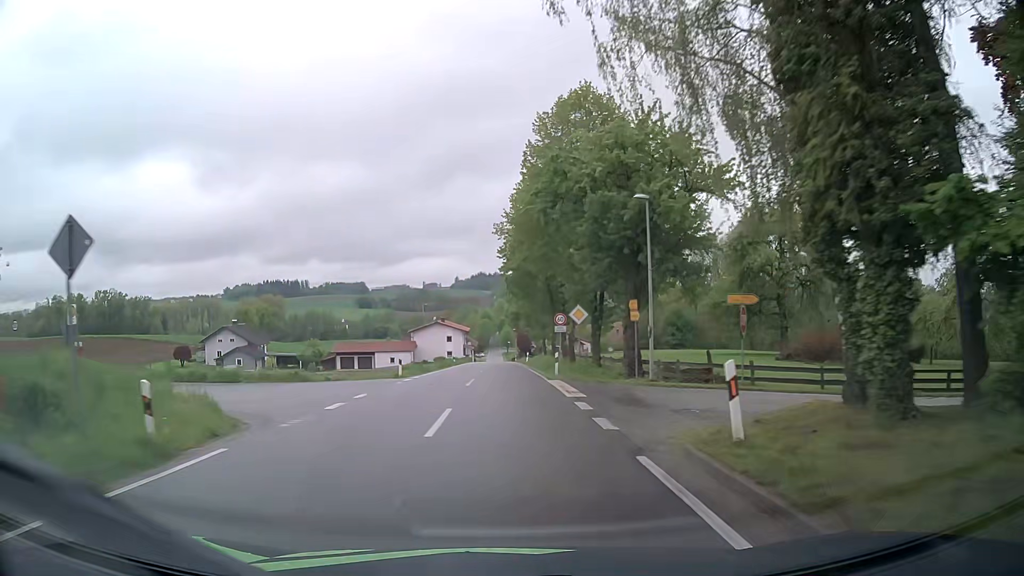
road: tertiary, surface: asphalt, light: Day
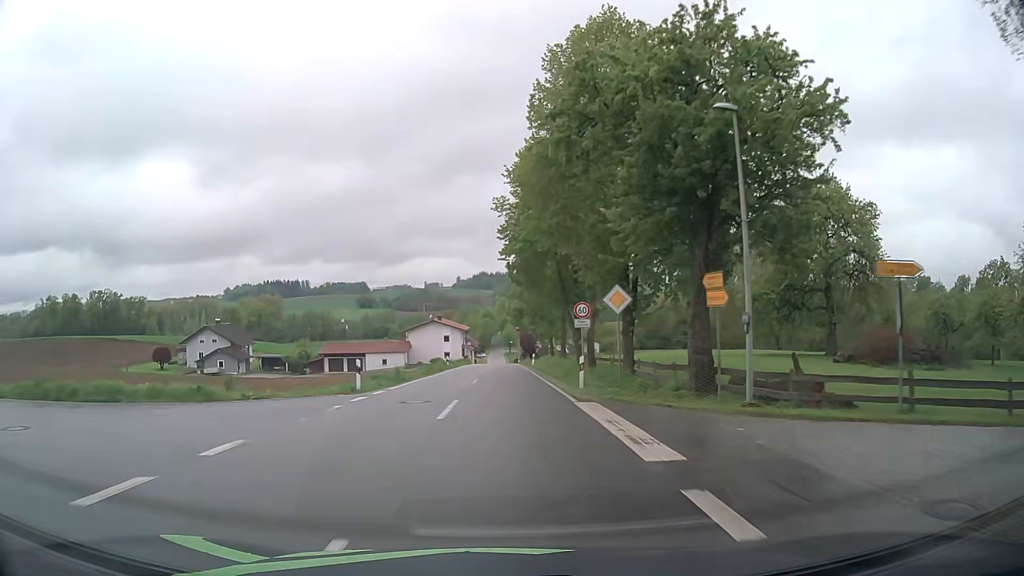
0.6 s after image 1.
(-0.1, +9.2) m; 0°
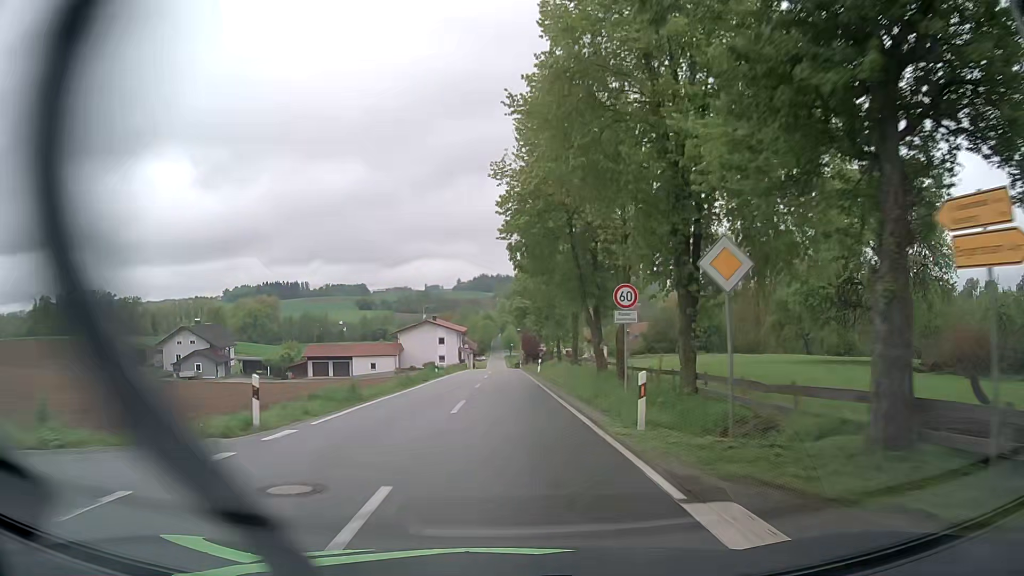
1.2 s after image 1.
(0.0, +9.2) m; 0°
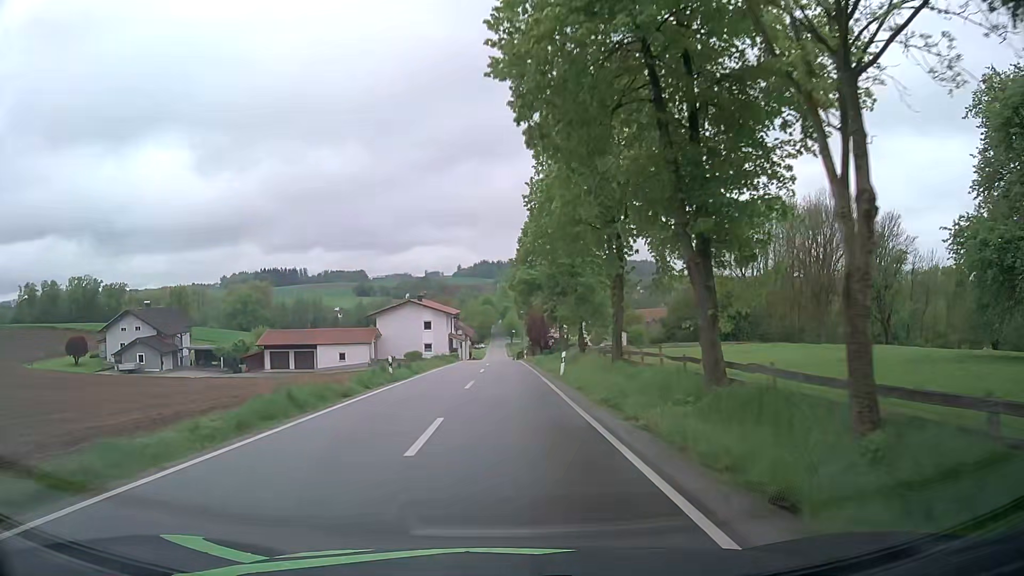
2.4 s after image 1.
(-0.1, +18.4) m; 0°
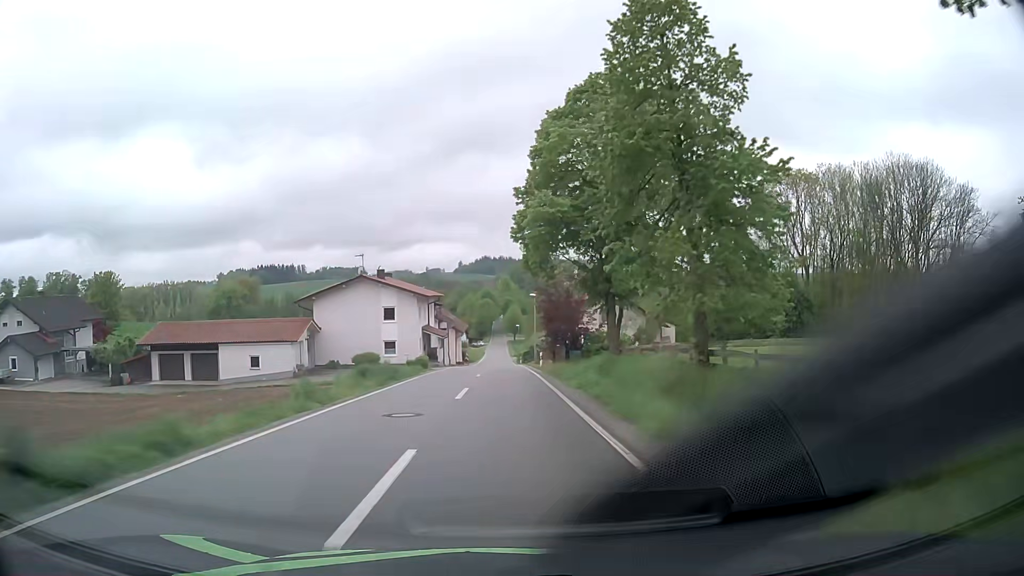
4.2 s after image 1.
(-0.1, +27.7) m; 0°
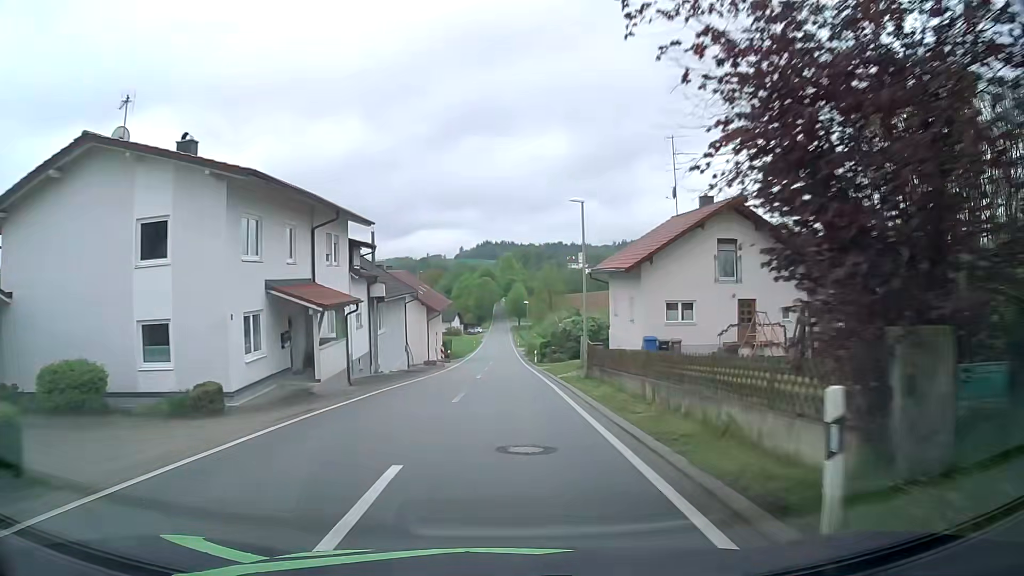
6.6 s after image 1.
(0.0, +36.9) m; 0°
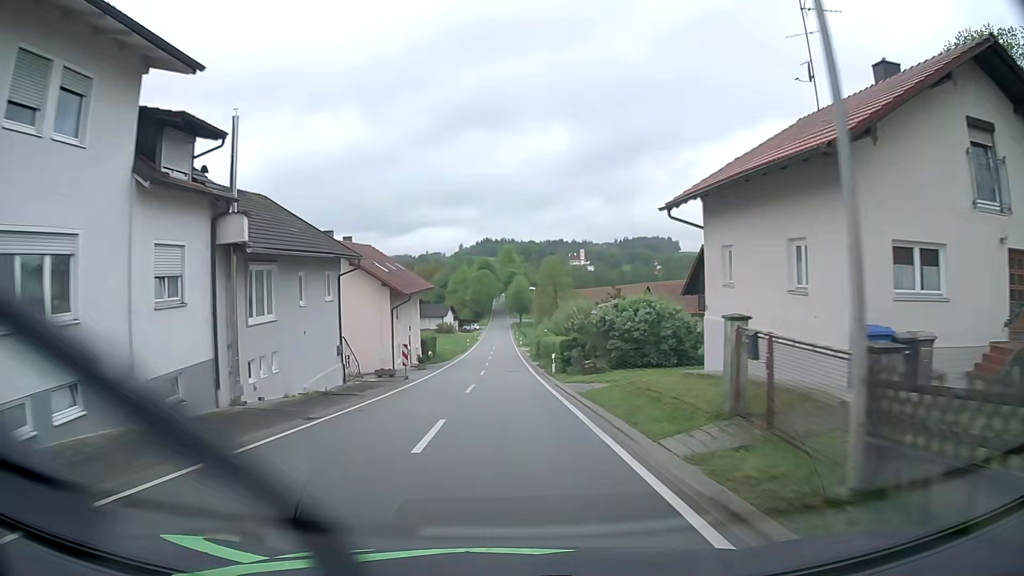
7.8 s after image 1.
(0.0, +18.5) m; 0°
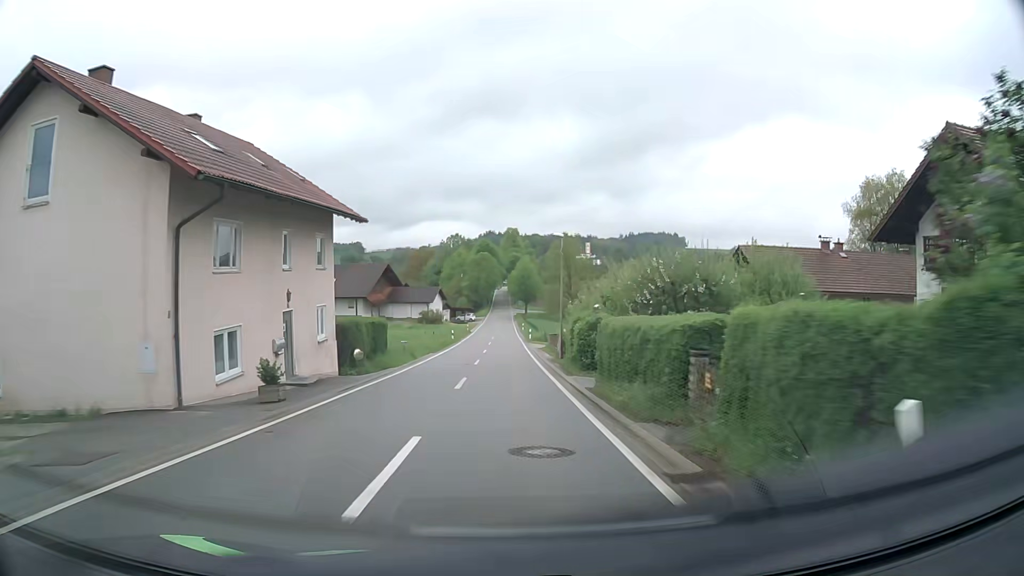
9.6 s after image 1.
(-0.1, +27.5) m; 0°
